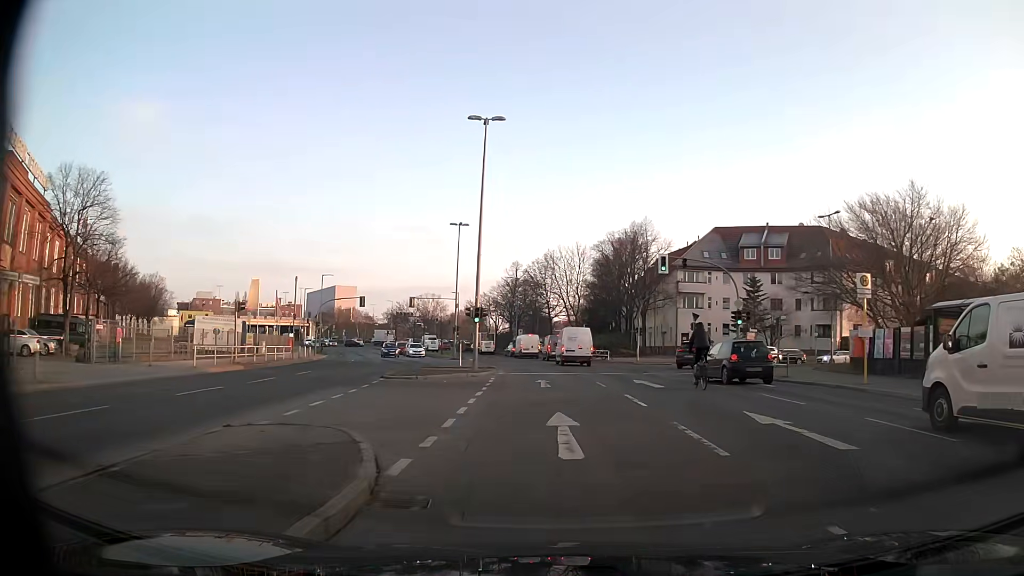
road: tertiary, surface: asphalt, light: Day
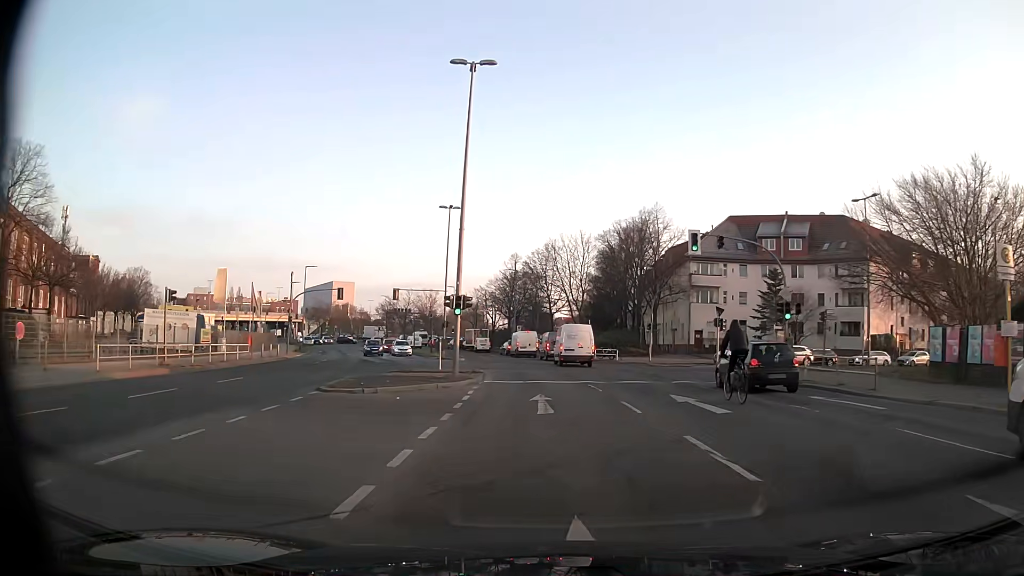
(-0.1, +7.2) m; -1°
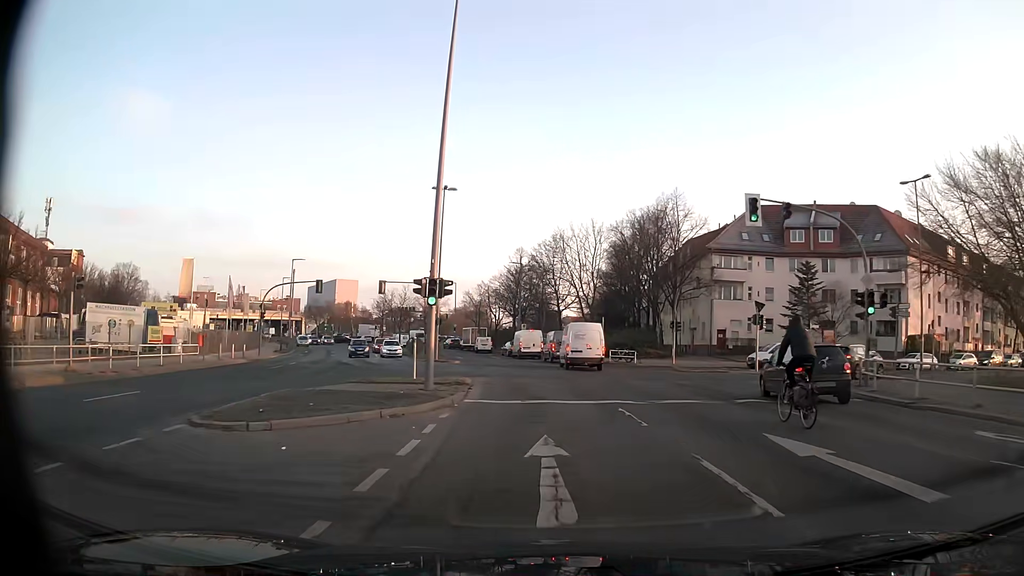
(0.0, +7.2) m; 0°
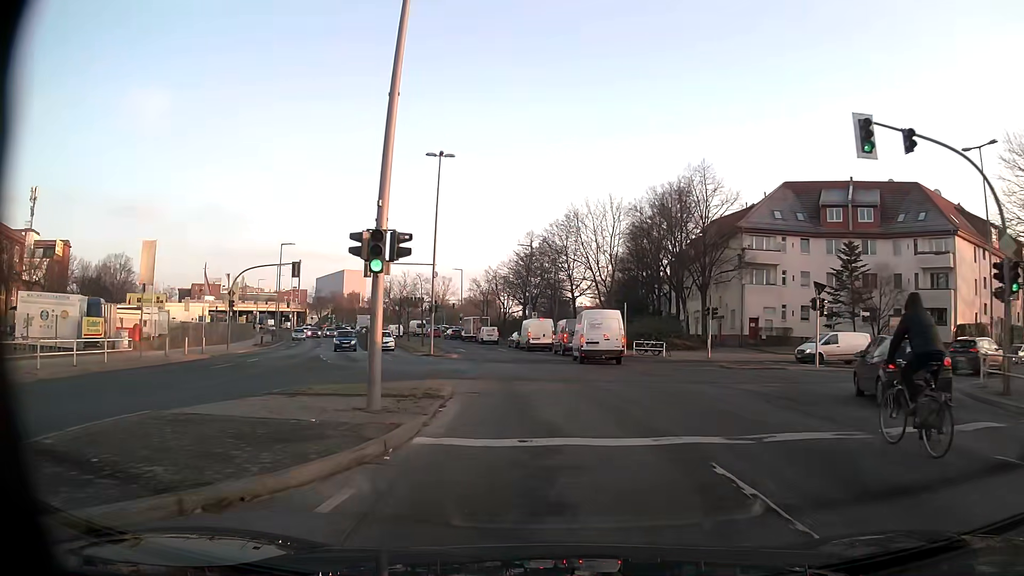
(-0.1, +7.2) m; -1°
